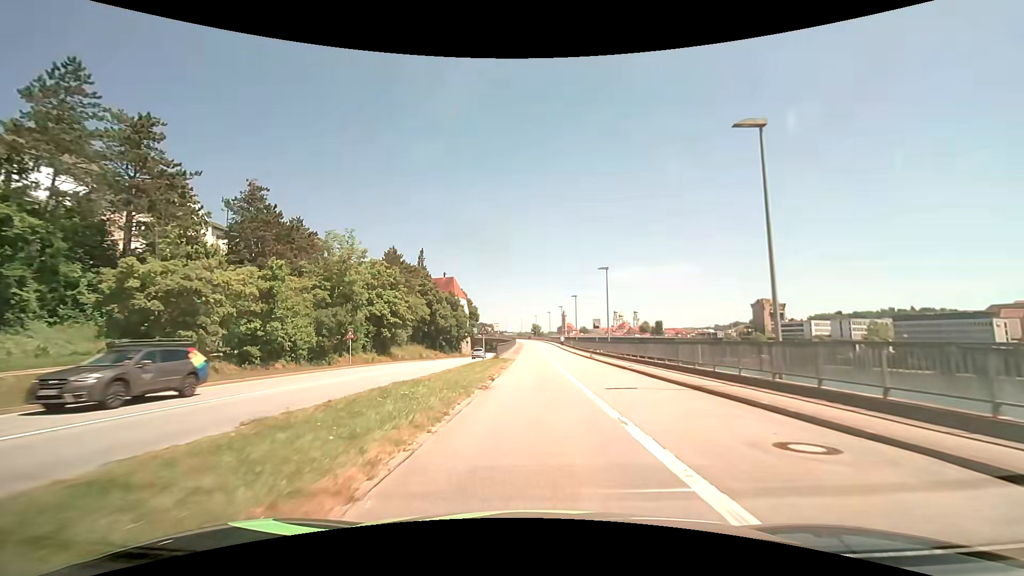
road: primary_link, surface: asphalt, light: Day
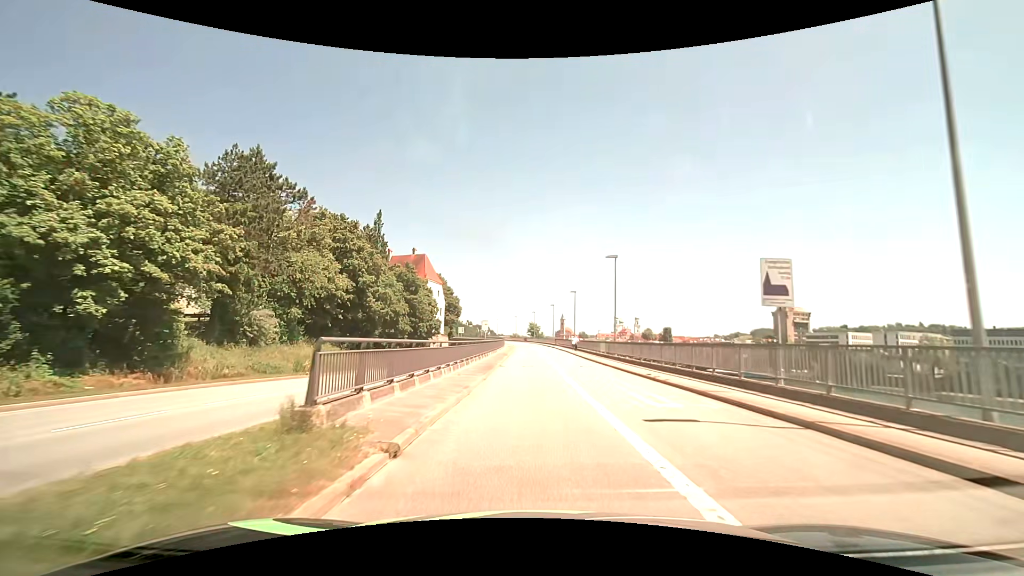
(0.0, +36.5) m; 0°
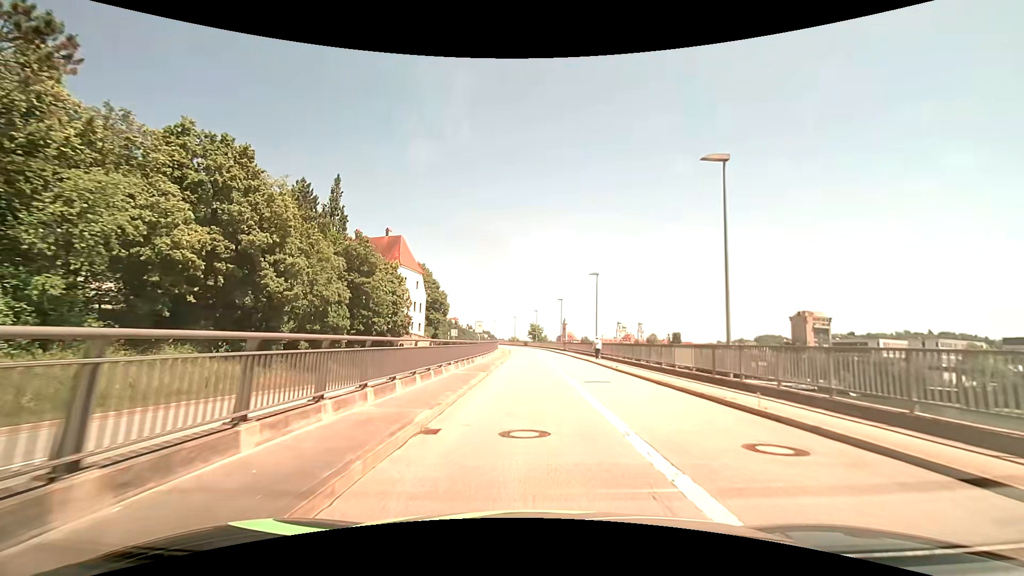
(-0.2, +21.2) m; 0°
(0, +10) (0, +20) (0, +30) (-1, +40) (-1, +50) (-1, +60) (-2, +70) (-2, +80) (-3, +90) (-5, +100) m
